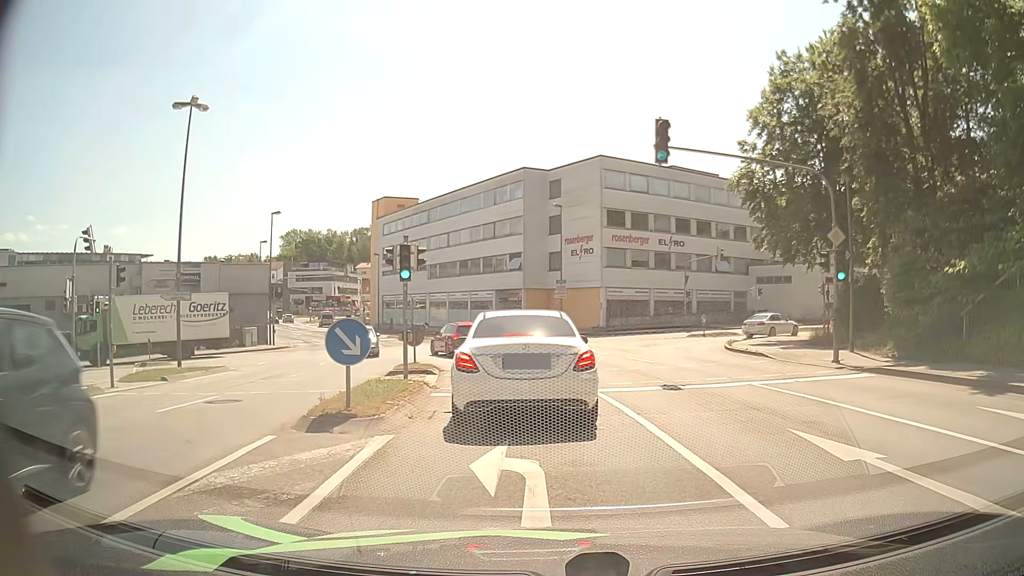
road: tertiary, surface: asphalt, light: Day
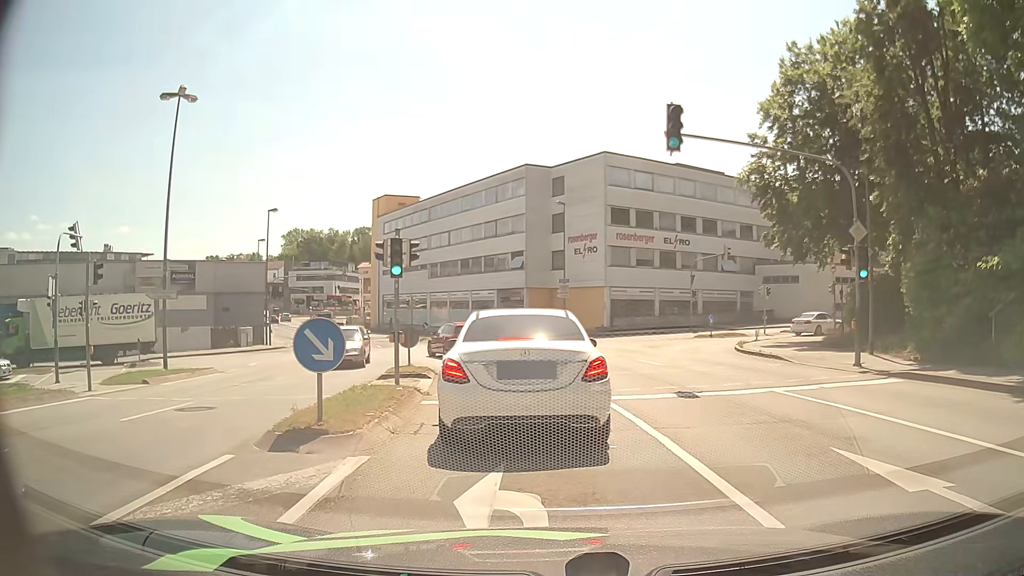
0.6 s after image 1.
(0.0, +1.2) m; +2°
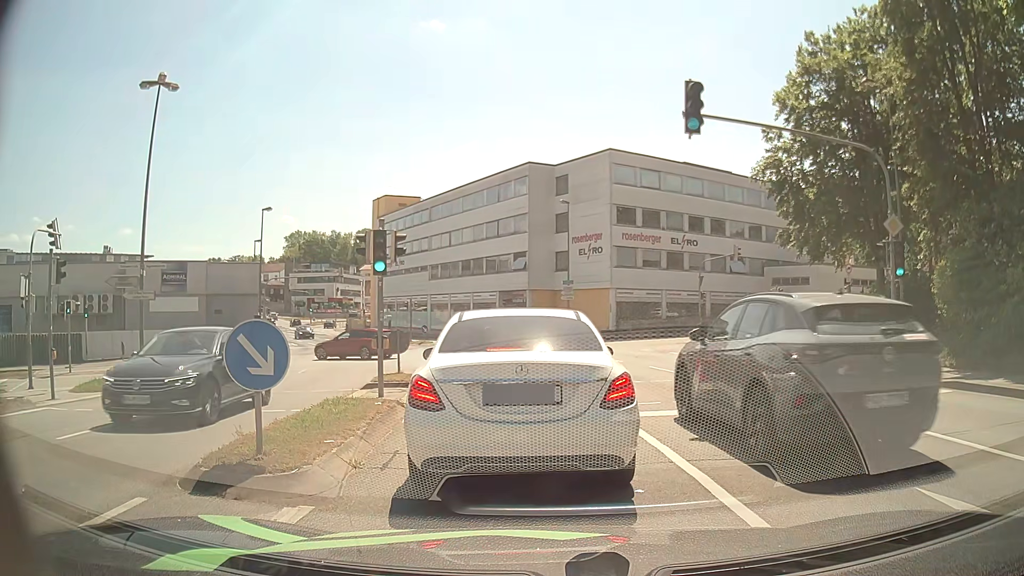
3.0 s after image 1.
(0.0, +1.7) m; -1°
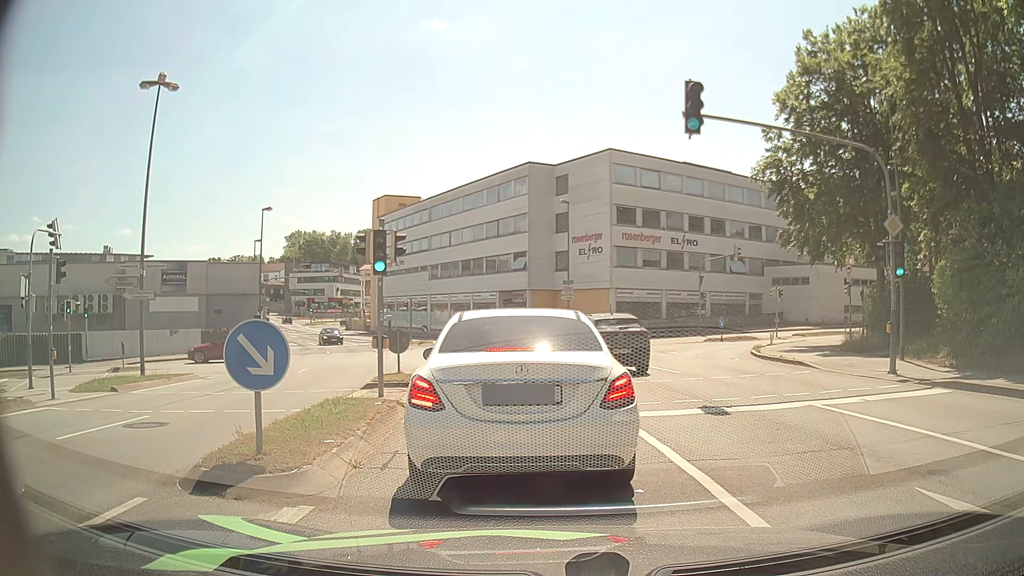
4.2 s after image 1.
(0.0, 0.0) m; 0°
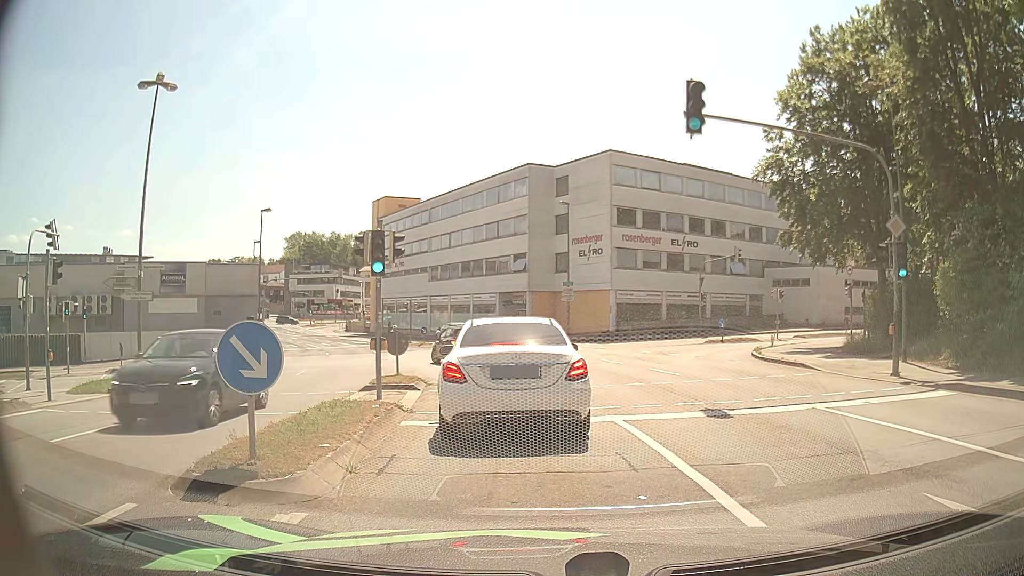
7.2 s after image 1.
(0.0, +0.1) m; 0°
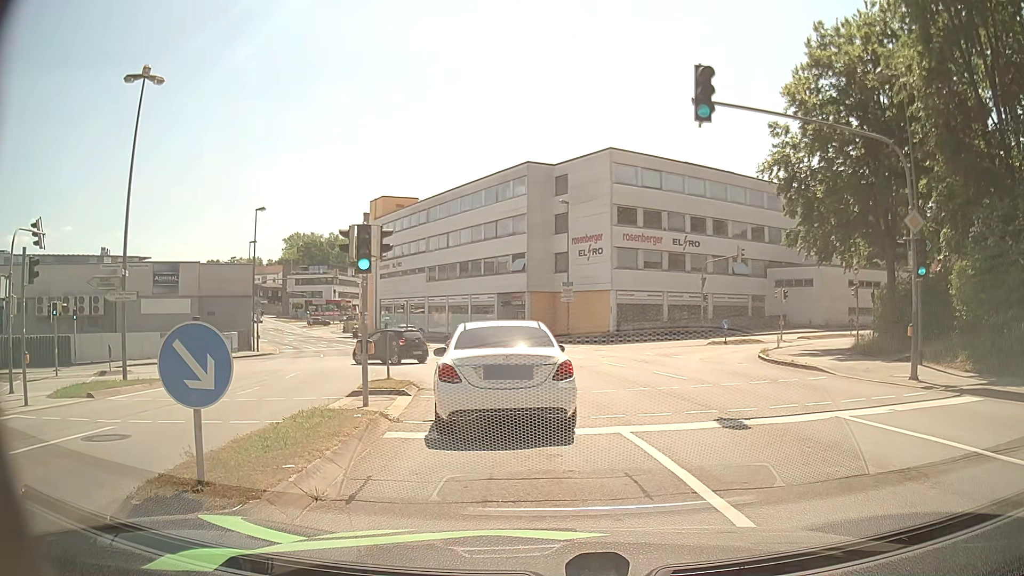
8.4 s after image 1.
(0.0, +1.0) m; 0°
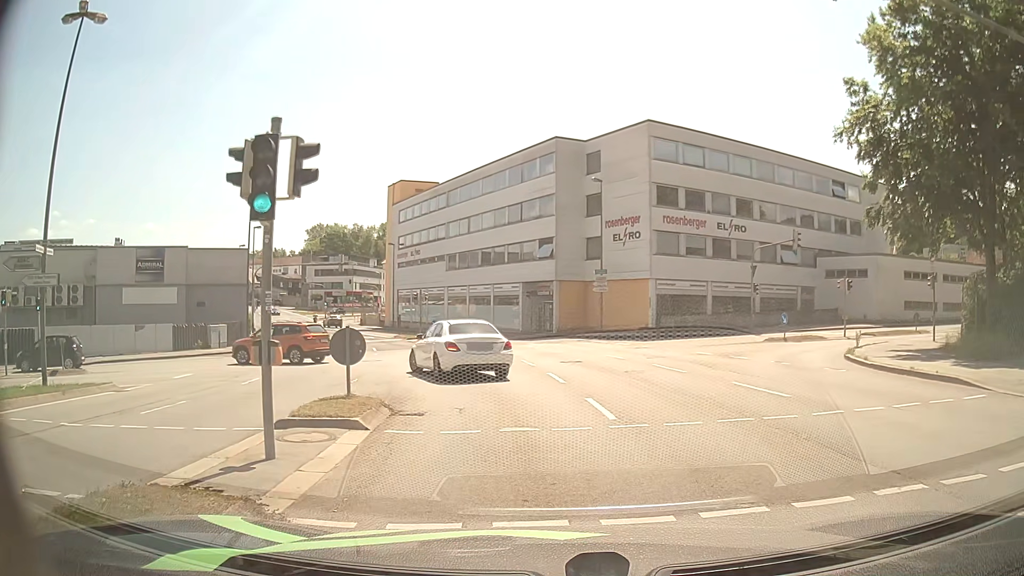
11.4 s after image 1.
(-0.2, +5.7) m; -3°
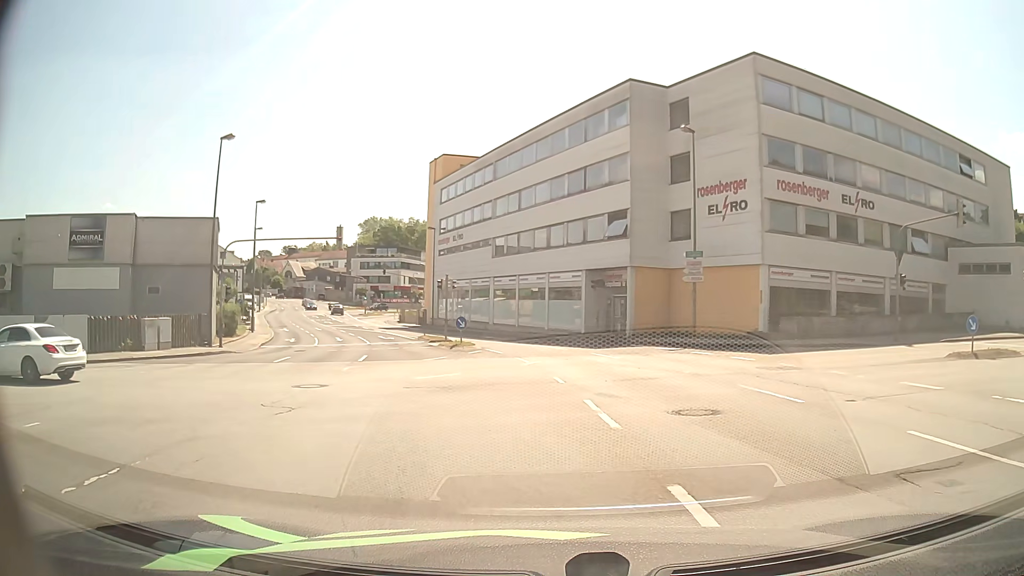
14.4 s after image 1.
(-0.3, +12.4) m; -4°
